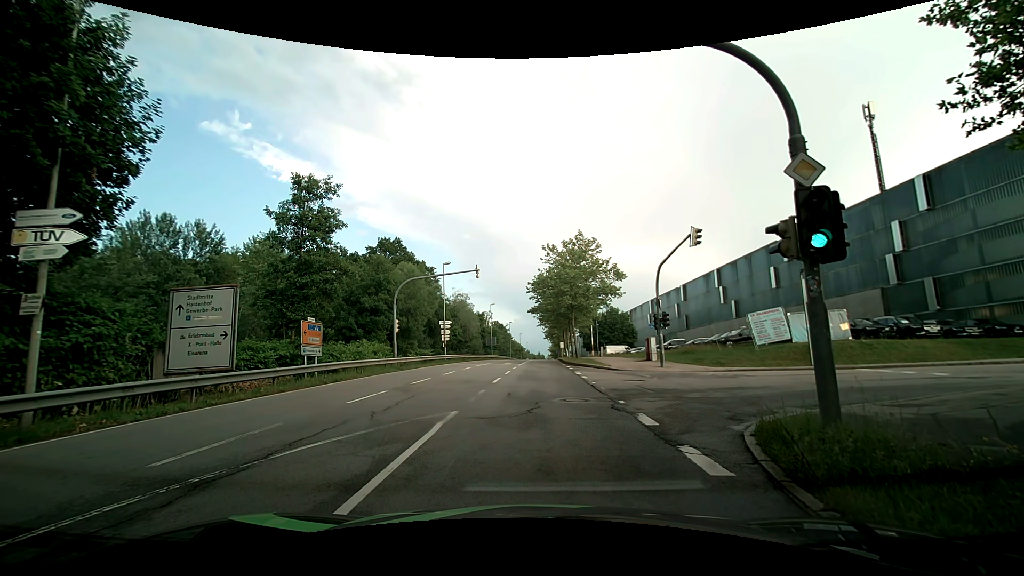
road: secondary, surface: asphalt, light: Day
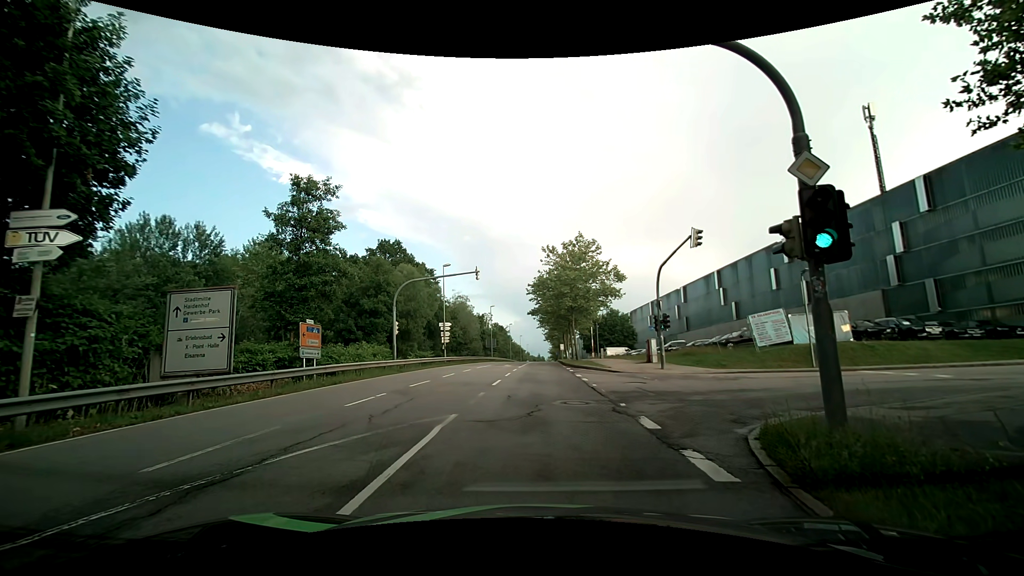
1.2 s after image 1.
(0.0, +0.1) m; 0°
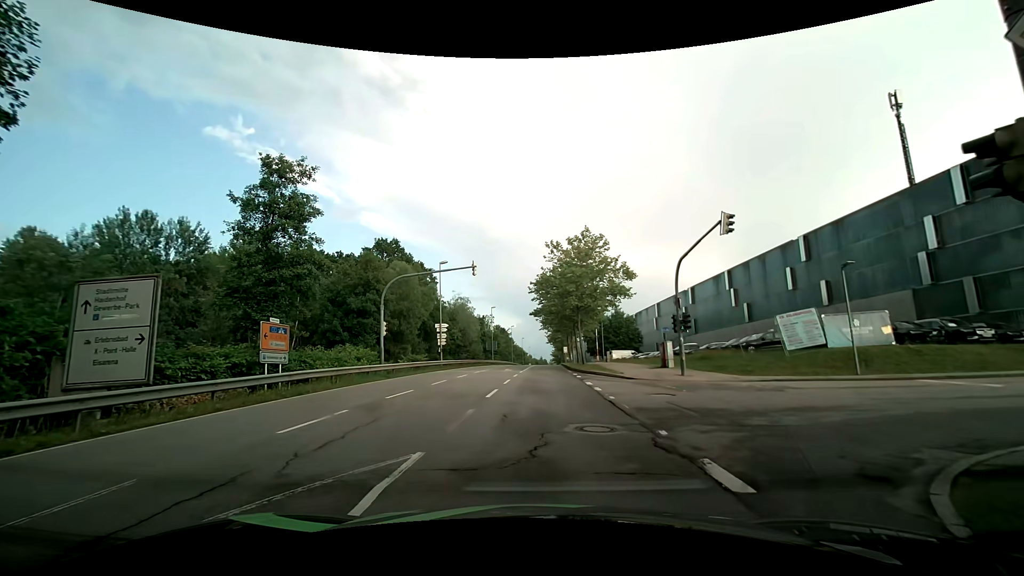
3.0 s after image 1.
(-0.1, +3.5) m; -2°
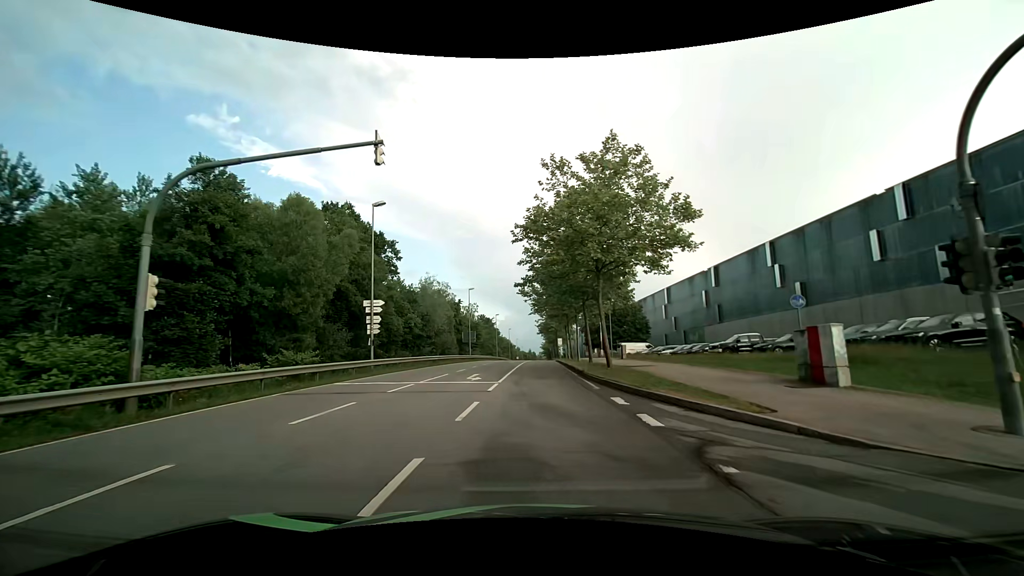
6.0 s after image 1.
(+0.1, +18.0) m; +2°
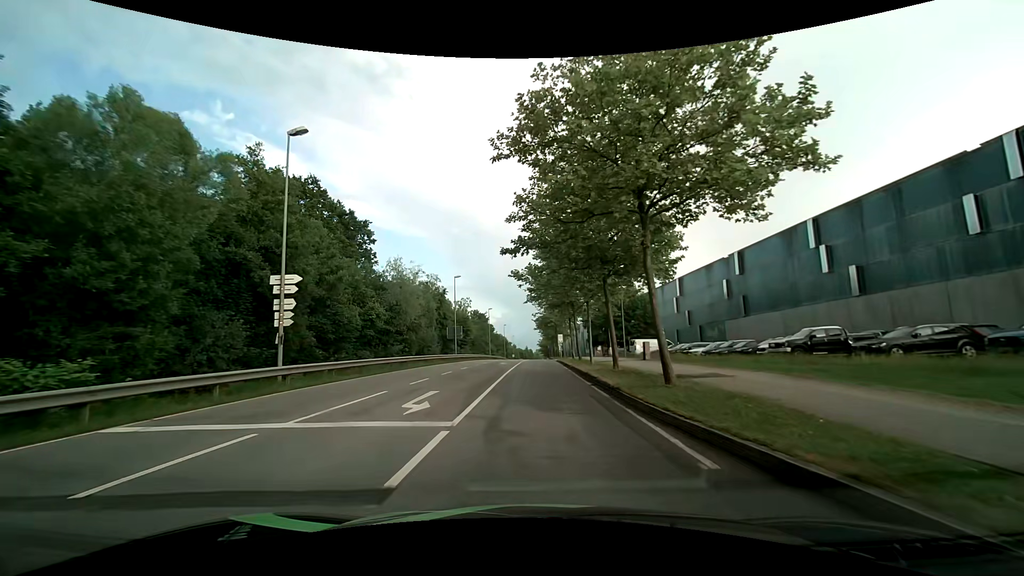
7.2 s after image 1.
(0.0, +10.3) m; 0°
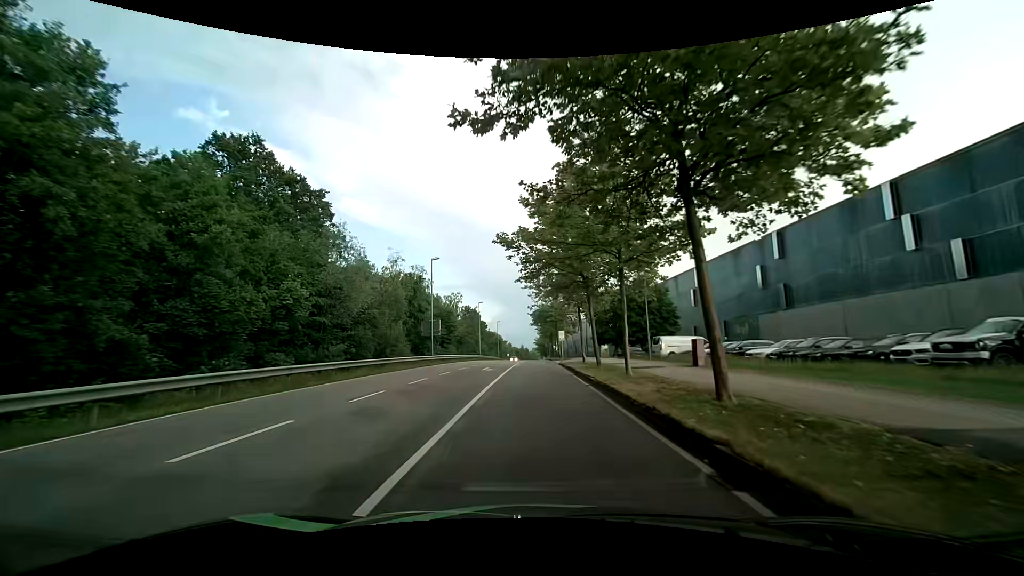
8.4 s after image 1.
(0.0, +11.8) m; 0°
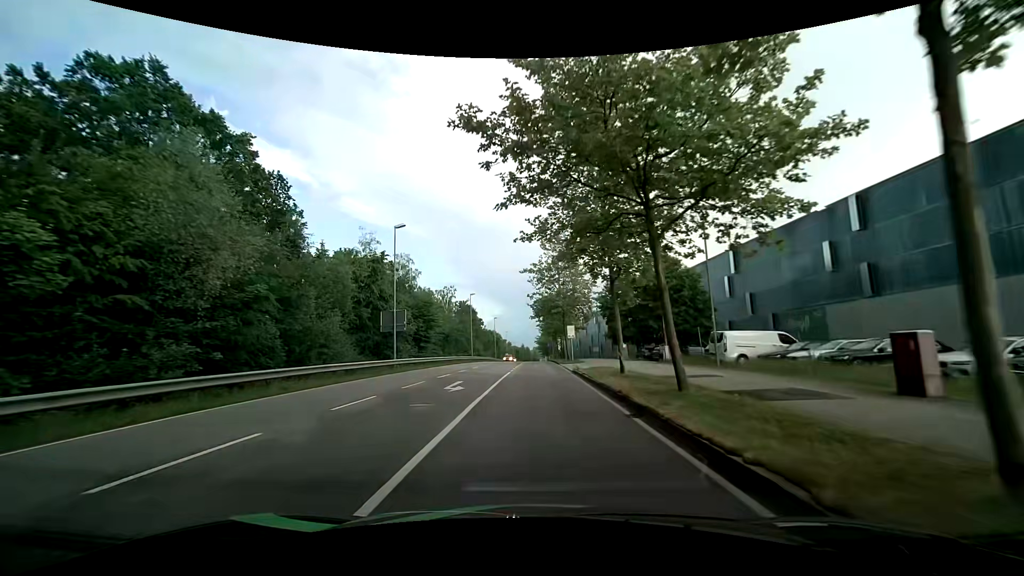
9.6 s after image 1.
(-0.1, +13.3) m; +1°
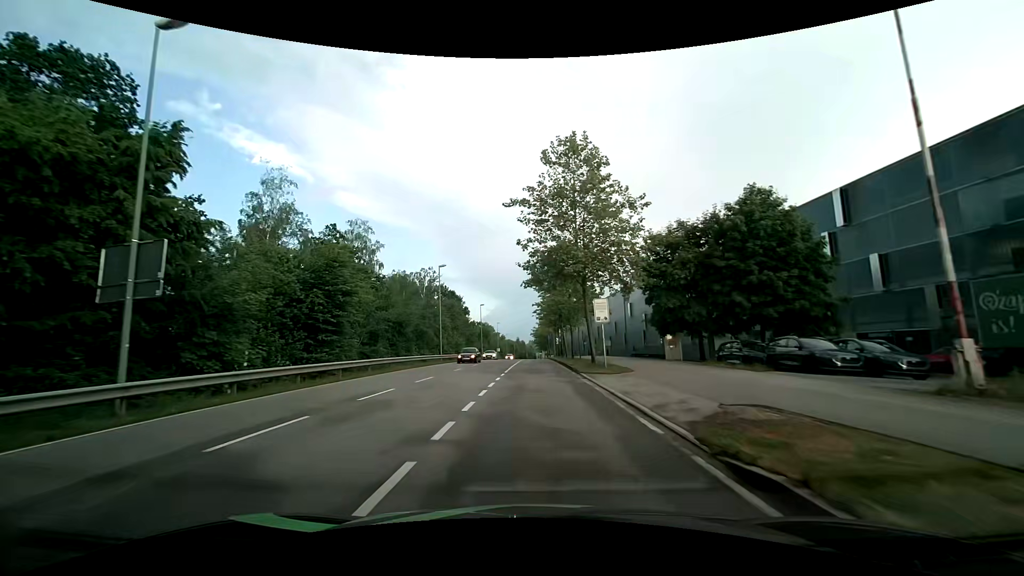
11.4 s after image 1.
(-0.2, +22.5) m; 0°
(0, +10) (0, +20) (0, +30) (0, +40) (0, +50) (0, +60) (0, +70) (0, +80) (0, +90) (0, +100) m
